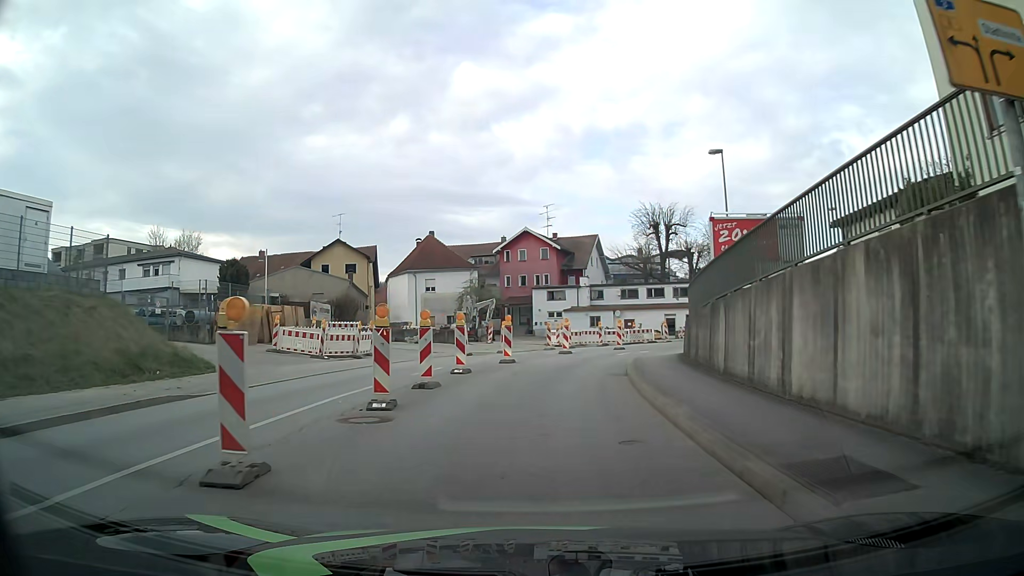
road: tertiary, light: Day
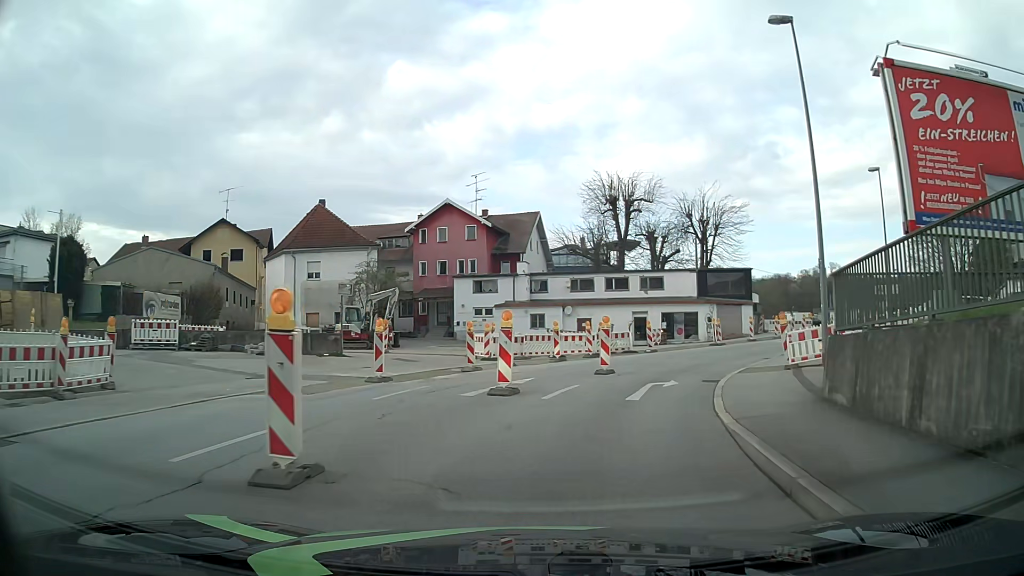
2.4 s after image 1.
(+0.7, +17.4) m; +6°
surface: asphalt
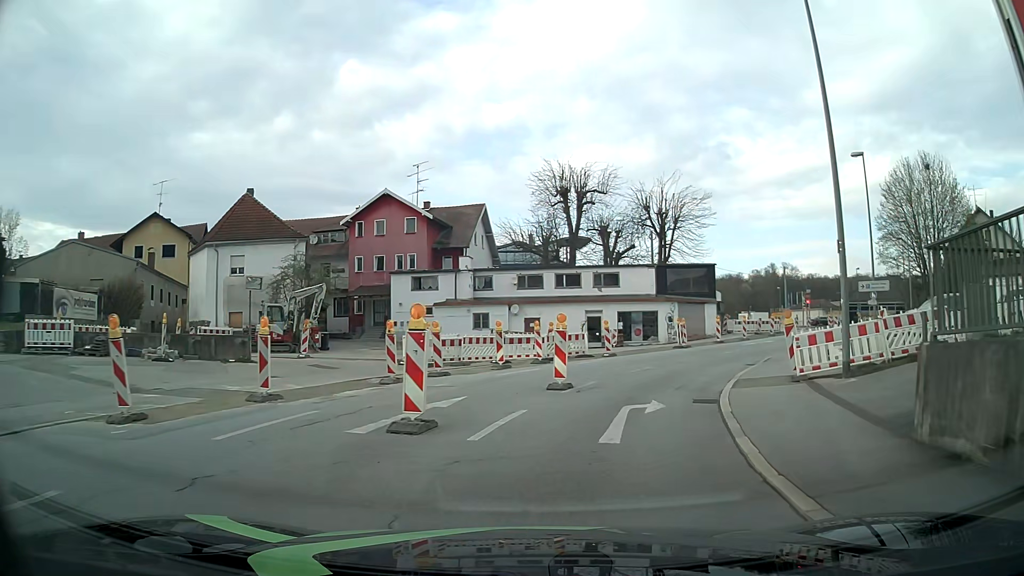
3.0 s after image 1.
(+0.2, +4.4) m; +5°
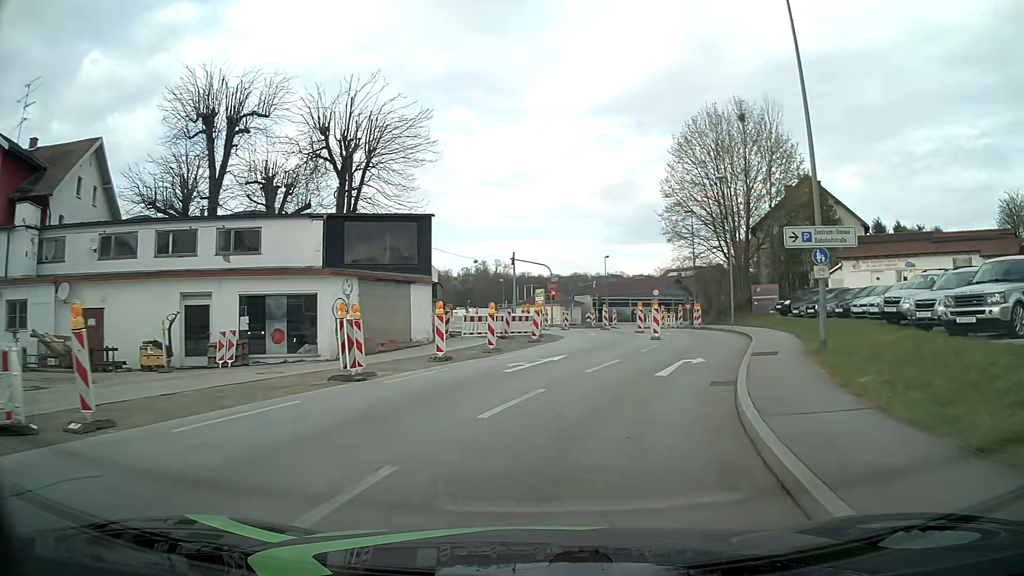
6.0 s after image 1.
(+4.7, +21.6) m; +24°
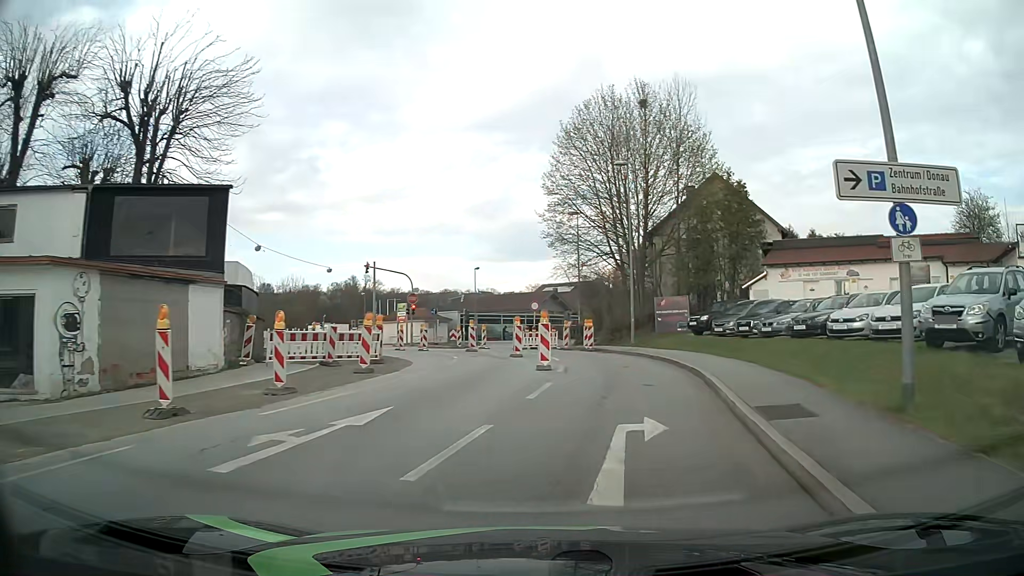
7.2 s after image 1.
(+0.8, +8.9) m; +11°
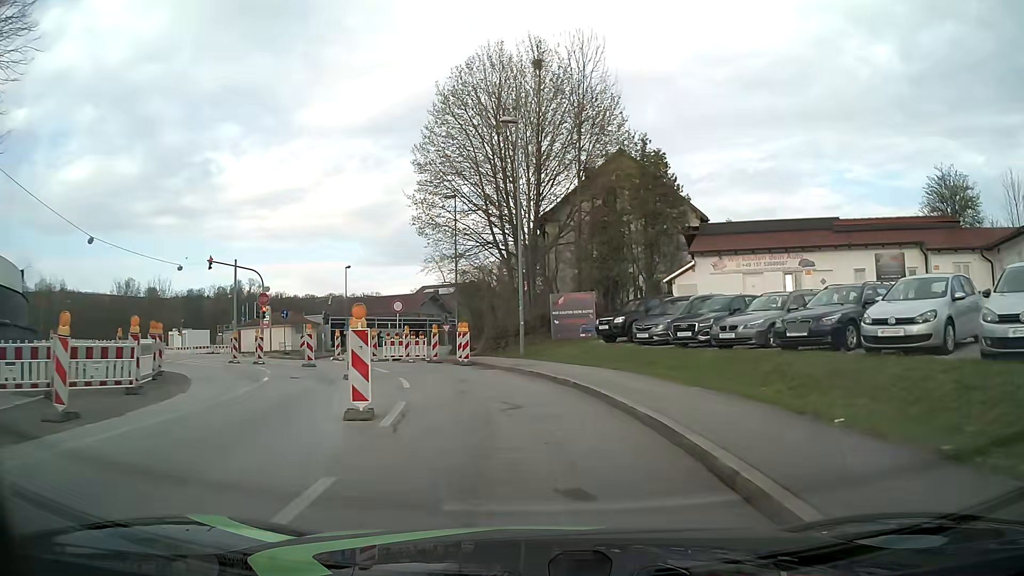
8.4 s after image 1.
(+0.9, +8.7) m; +11°
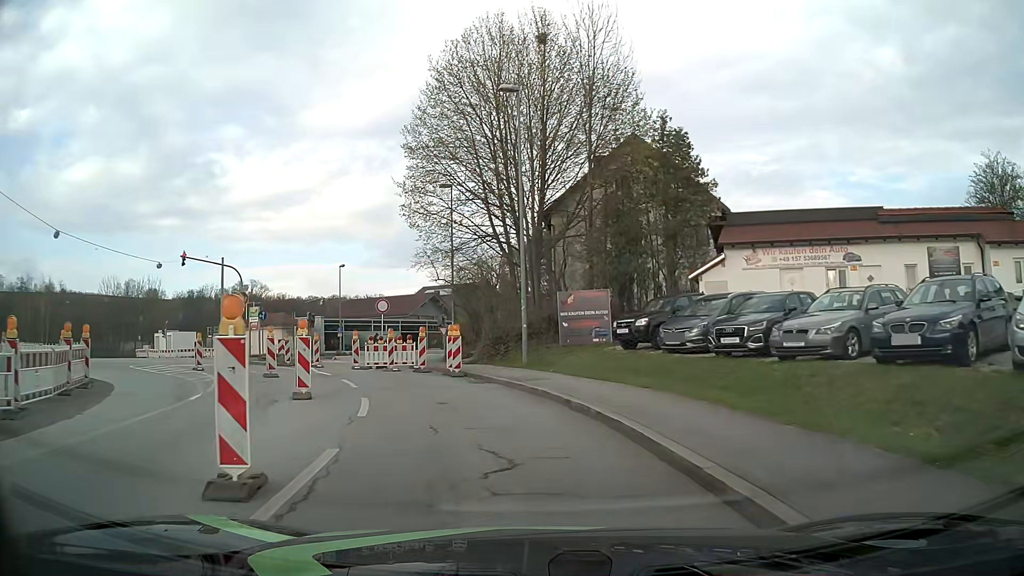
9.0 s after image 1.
(0.0, +4.4) m; -1°
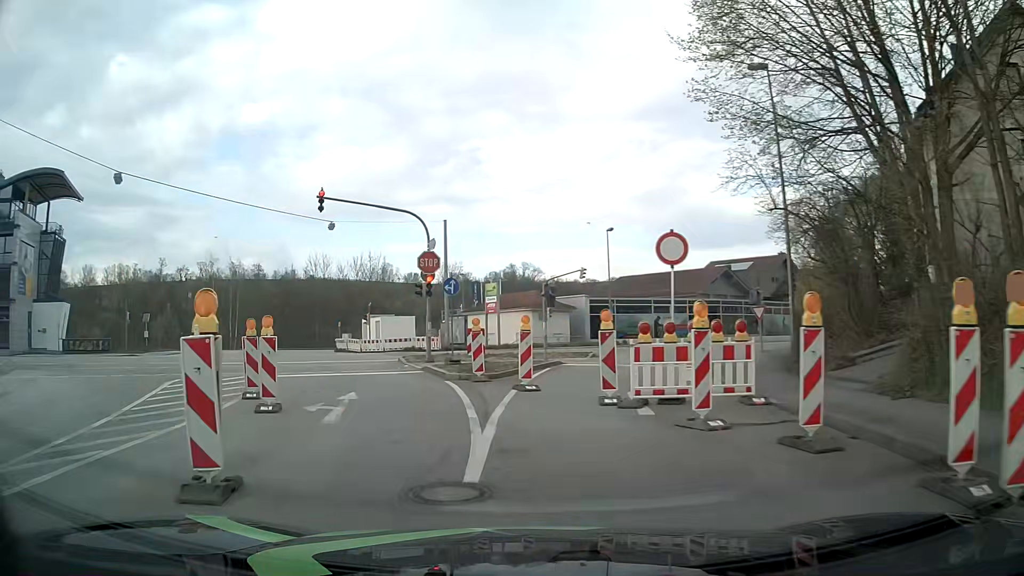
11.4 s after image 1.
(-3.1, +16.9) m; -24°
(-1, +10) (-5, +19) (-10, +28) (-18, +33) (-28, +34) (-38, +31) (-47, +27) (-56, +23) (-64, +18) (-73, +13) m
